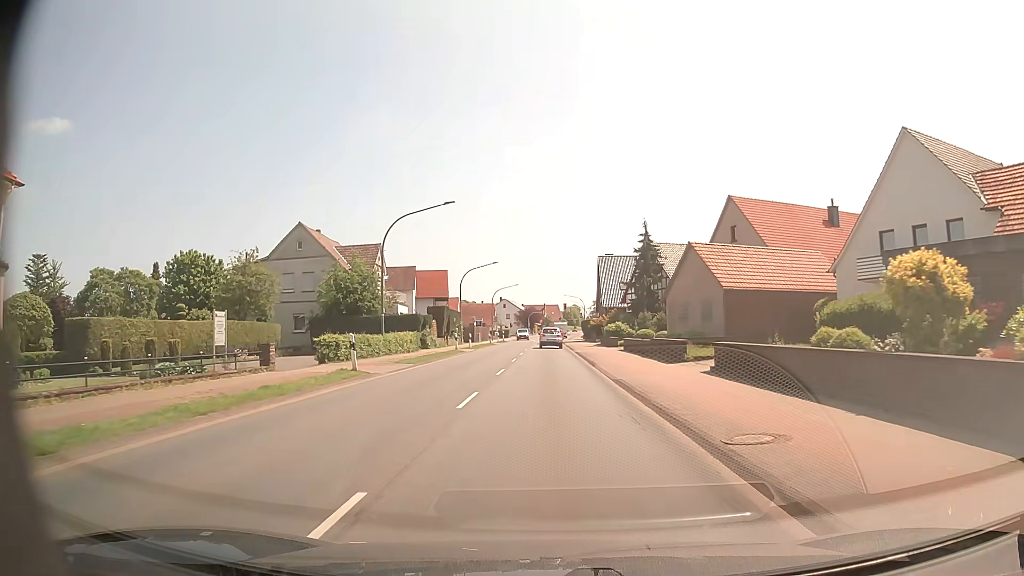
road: primary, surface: asphalt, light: Day
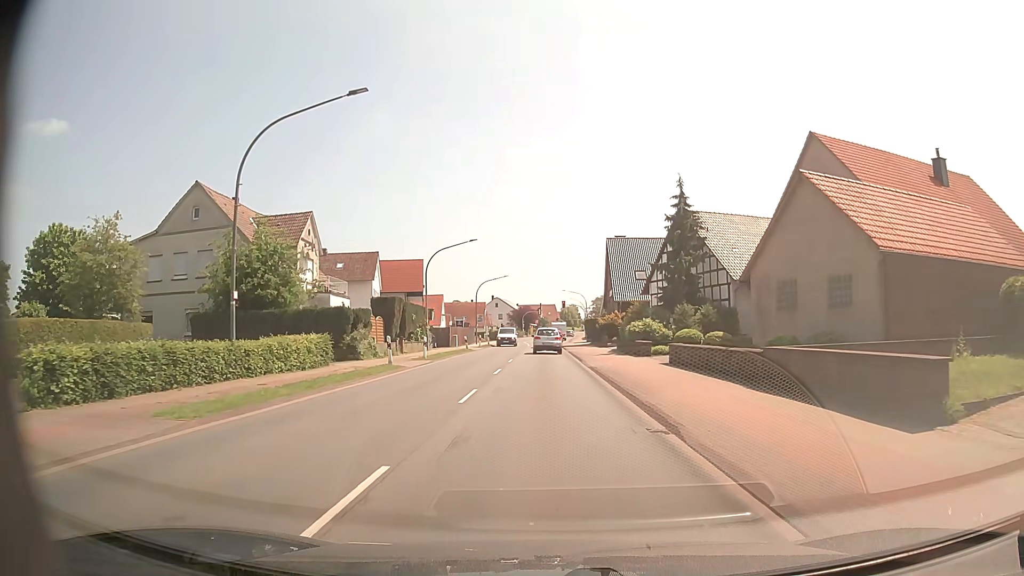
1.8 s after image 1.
(-0.1, +16.7) m; 0°
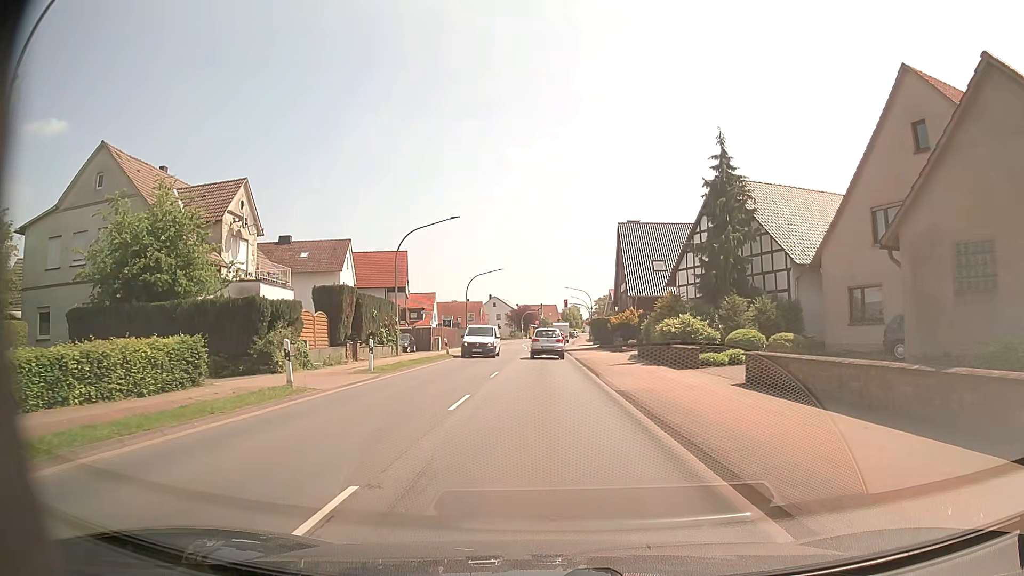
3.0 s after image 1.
(0.0, +9.9) m; 0°
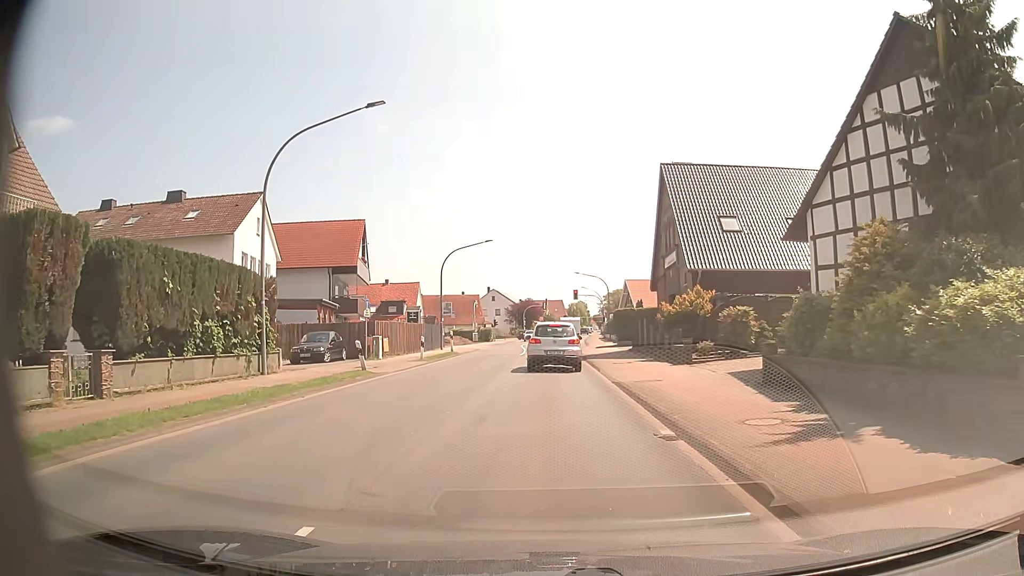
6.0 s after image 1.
(0.0, +19.0) m; 0°
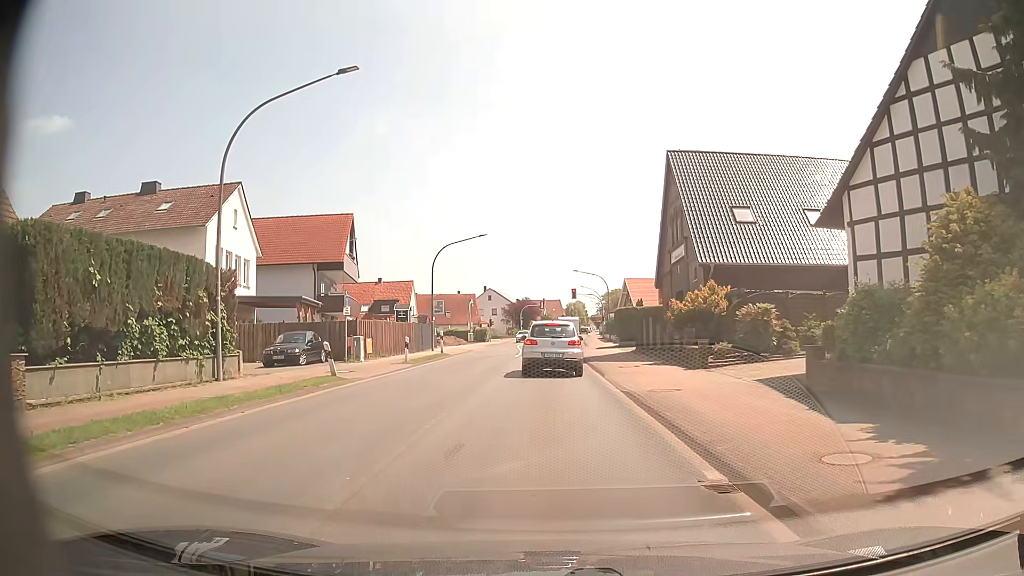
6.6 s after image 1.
(0.0, +2.7) m; -1°
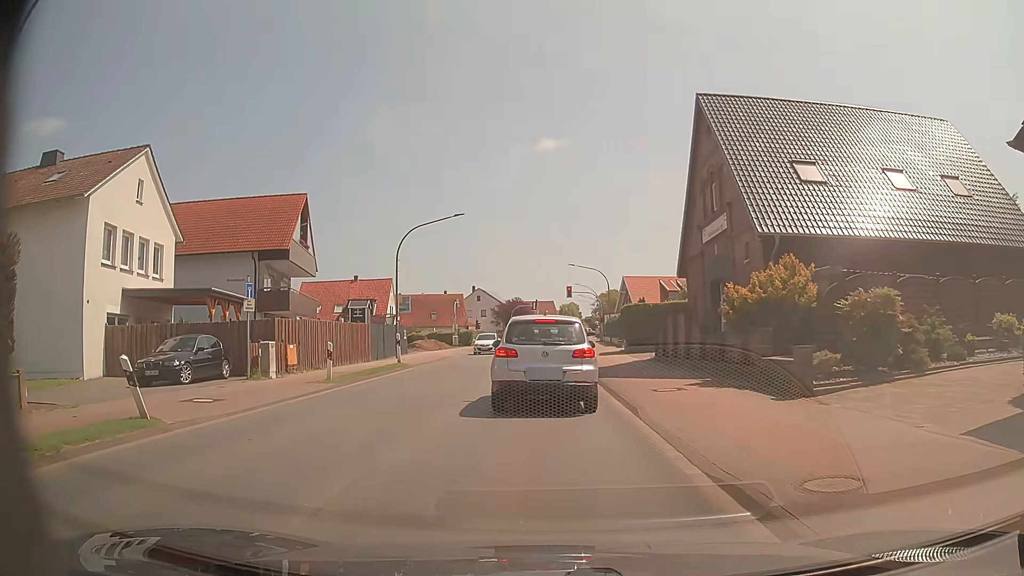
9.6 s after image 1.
(+0.1, +8.7) m; 0°
